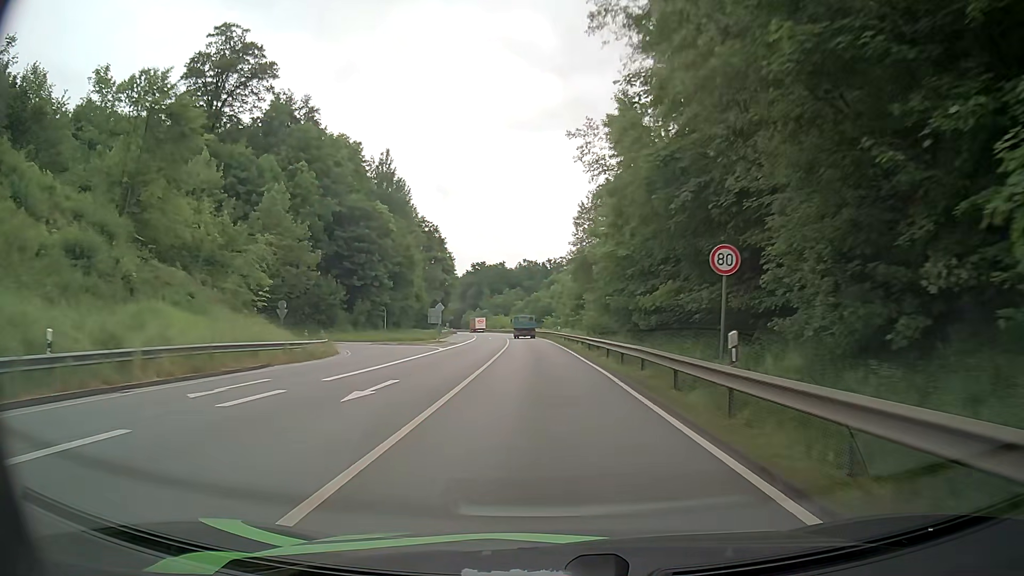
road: primary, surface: asphalt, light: Day
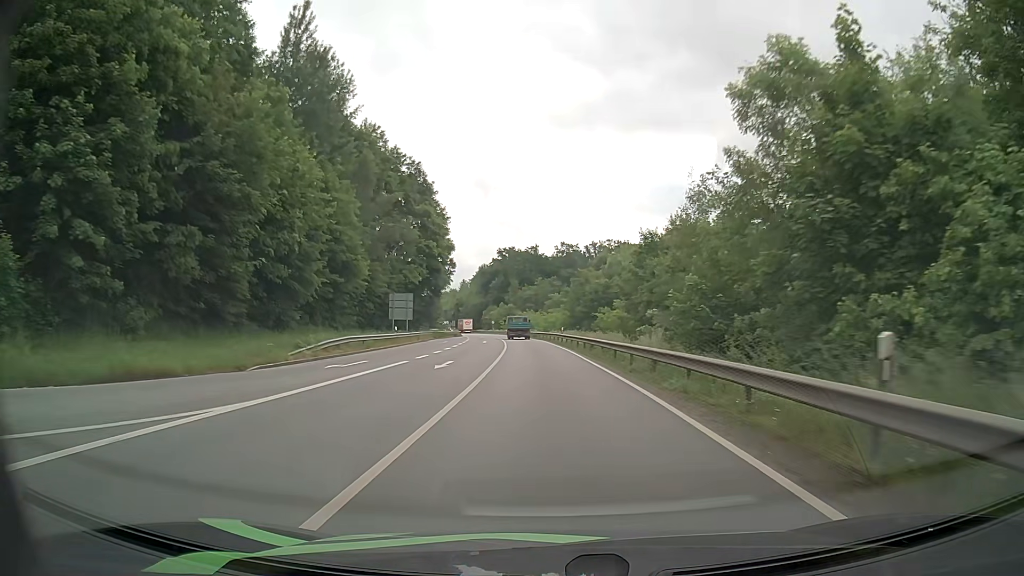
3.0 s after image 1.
(-1.6, +56.3) m; -3°
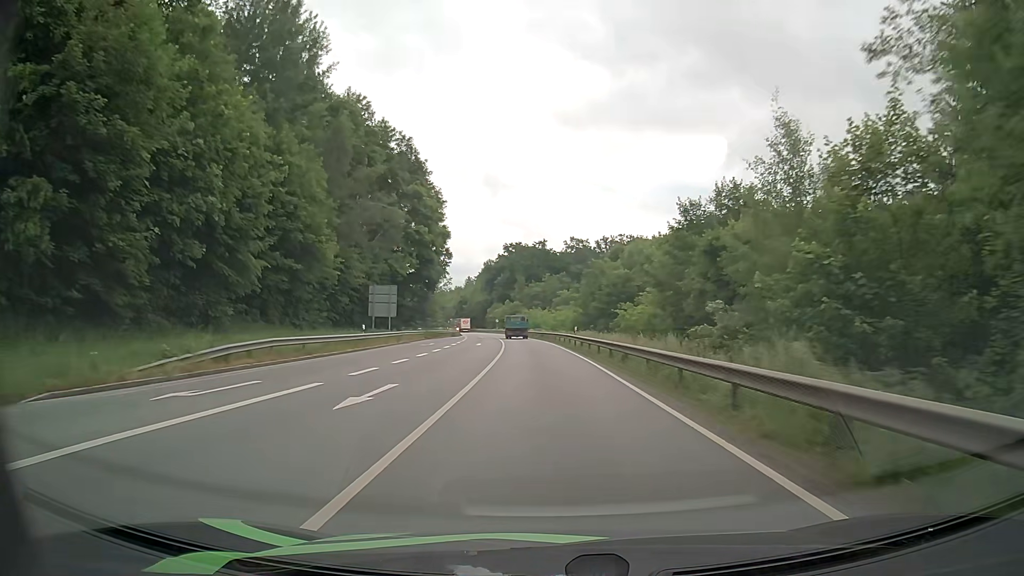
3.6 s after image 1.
(-0.1, +11.4) m; -1°
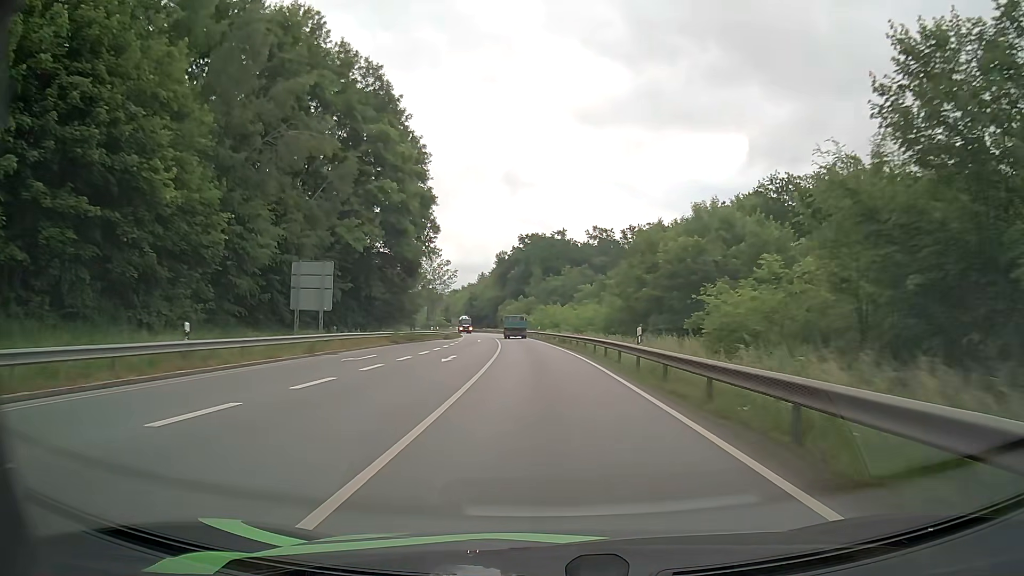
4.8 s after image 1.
(-0.3, +22.8) m; -2°
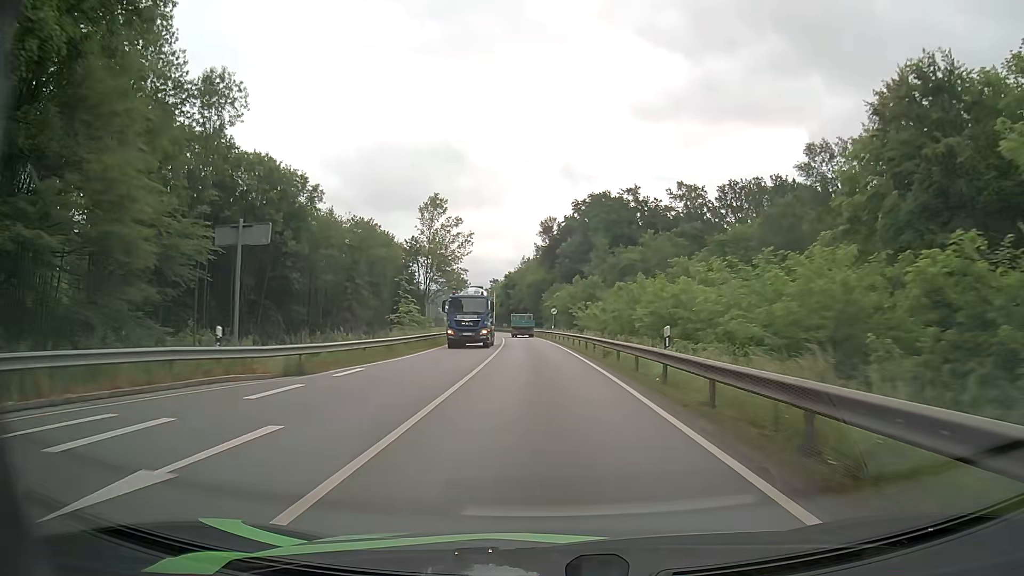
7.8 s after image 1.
(-1.9, +56.7) m; -4°
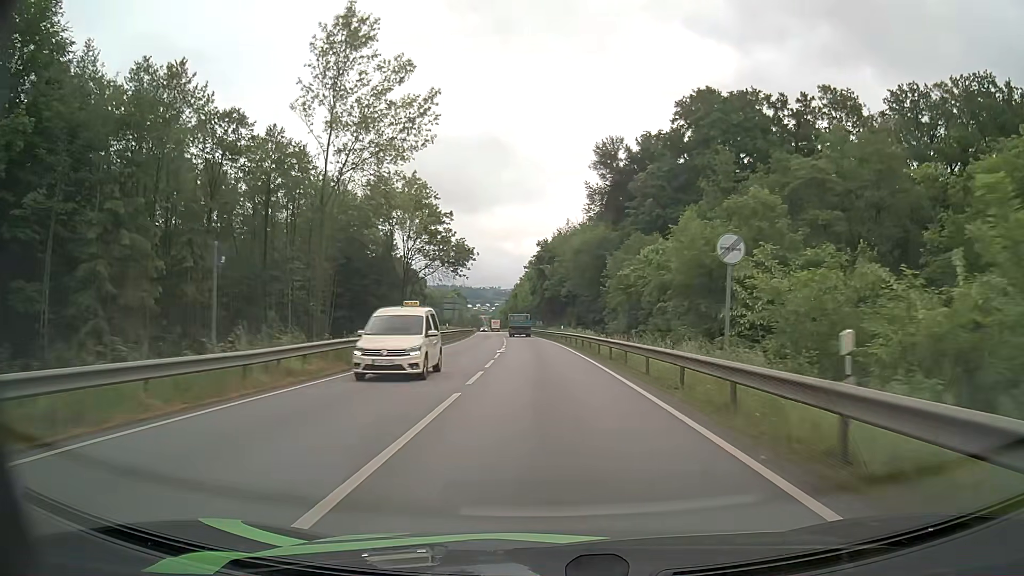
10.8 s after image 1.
(-2.3, +56.5) m; -4°
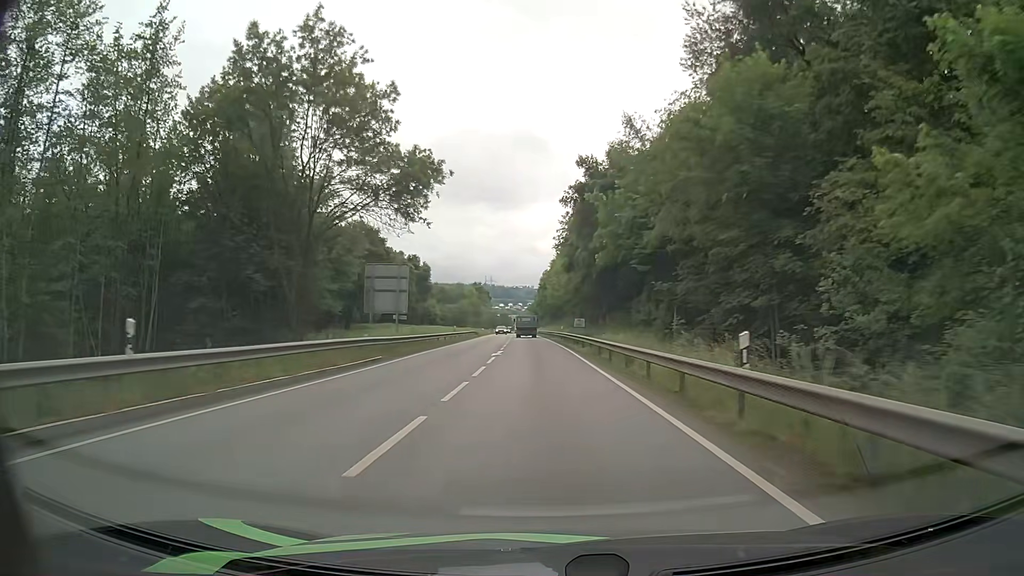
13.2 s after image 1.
(-1.1, +45.1) m; -3°
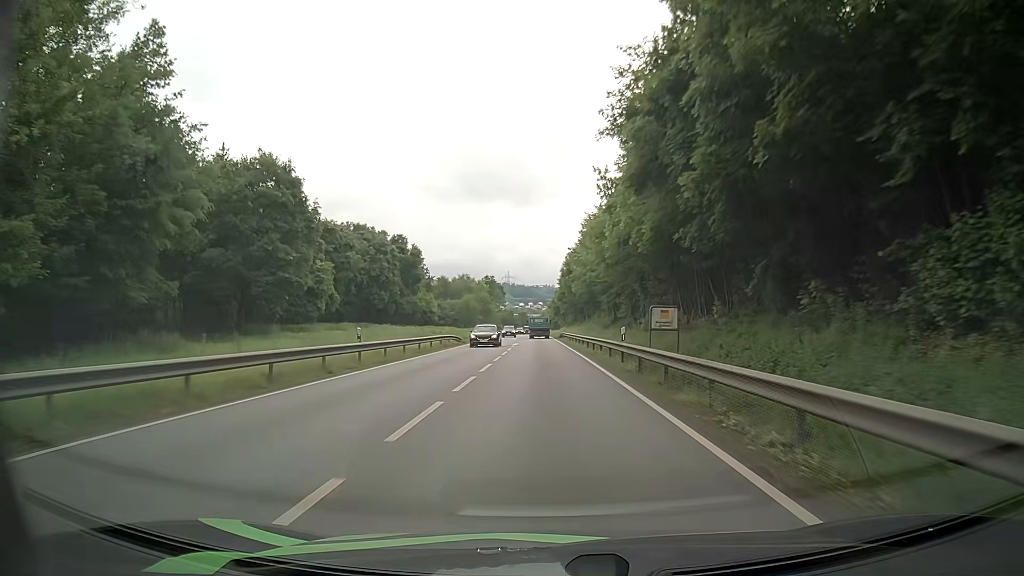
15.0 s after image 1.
(-0.6, +34.5) m; -2°
